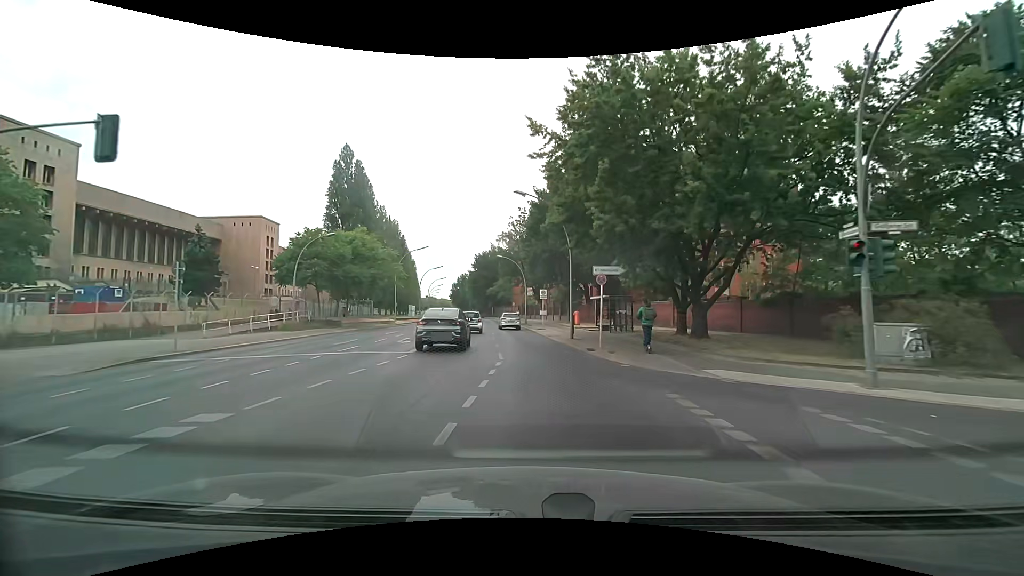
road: secondary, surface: asphalt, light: Day
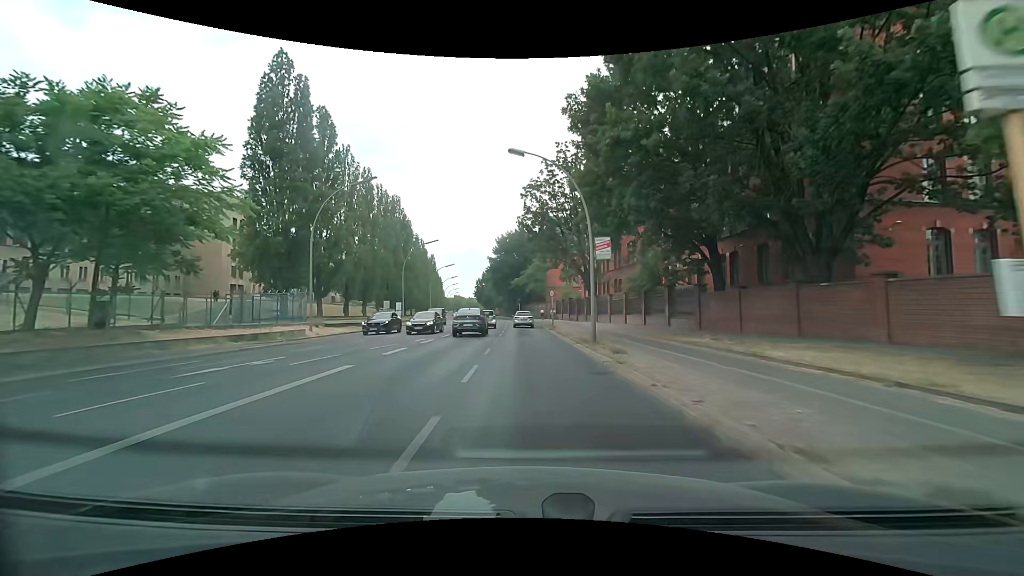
(-0.8, +36.1) m; -4°
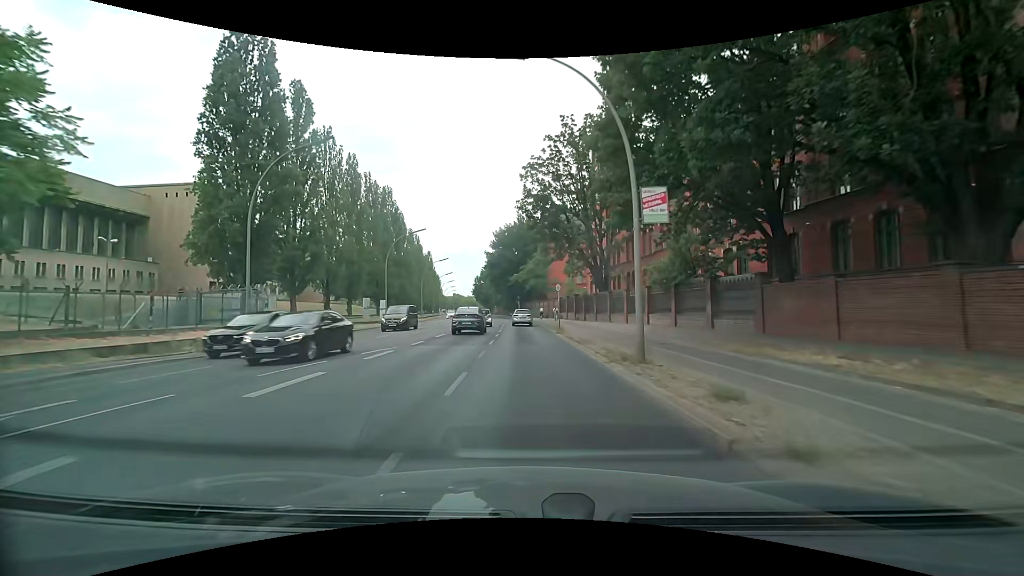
(+0.1, +7.7) m; +1°
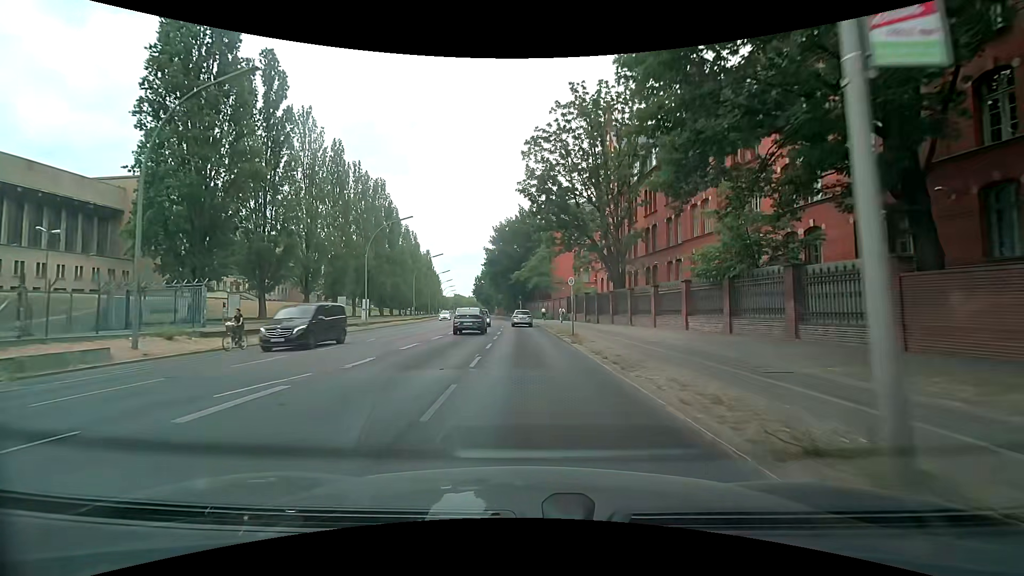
(0.0, +7.7) m; 0°
